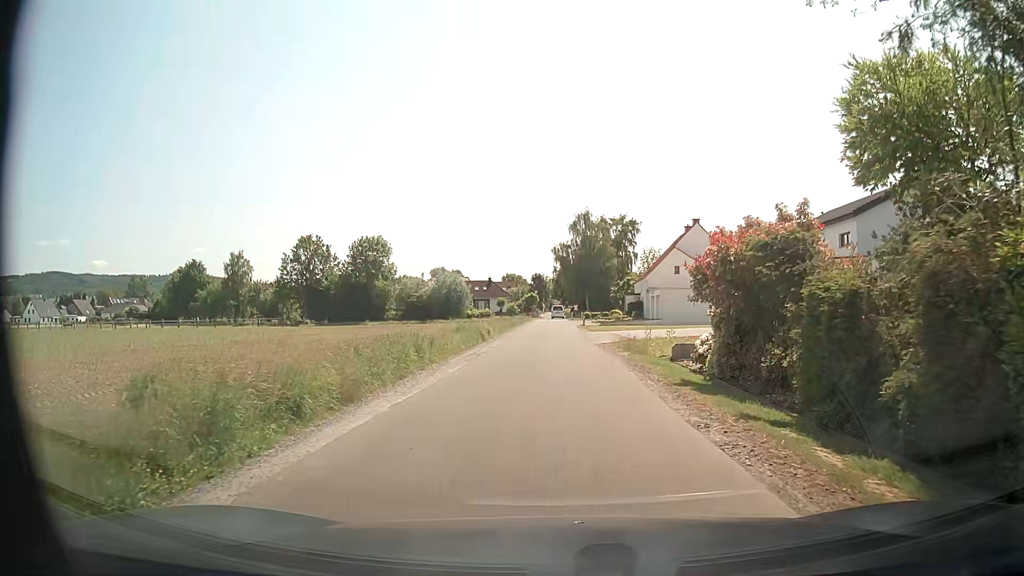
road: unclassified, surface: asphalt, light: Day
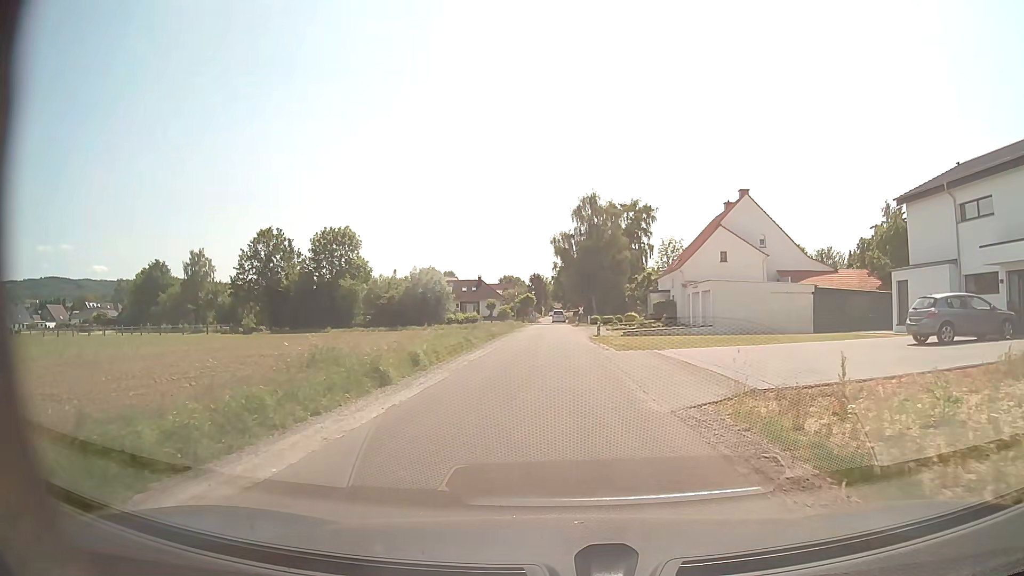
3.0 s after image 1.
(-0.1, +18.9) m; 0°
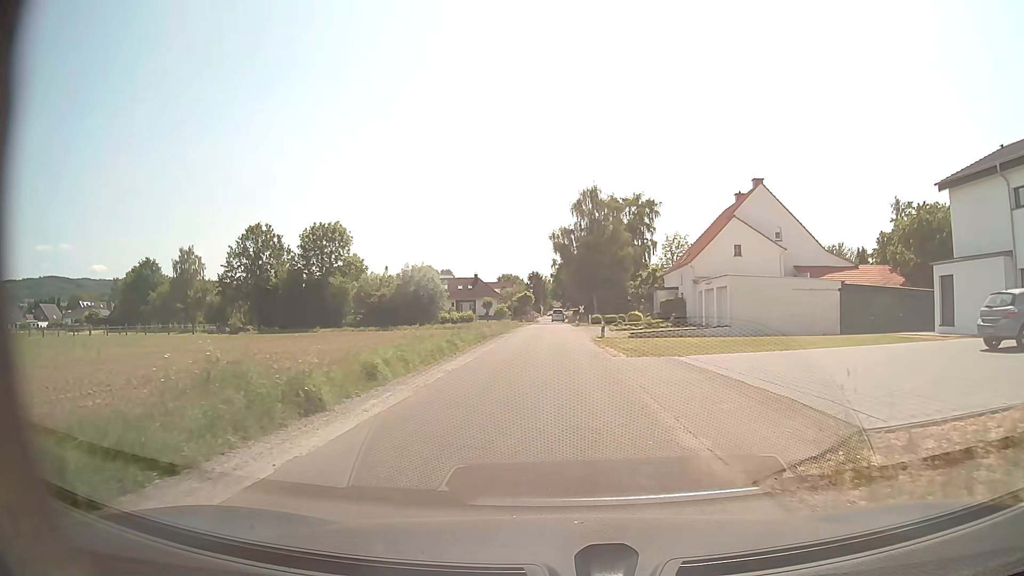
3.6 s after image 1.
(0.0, +4.1) m; -1°
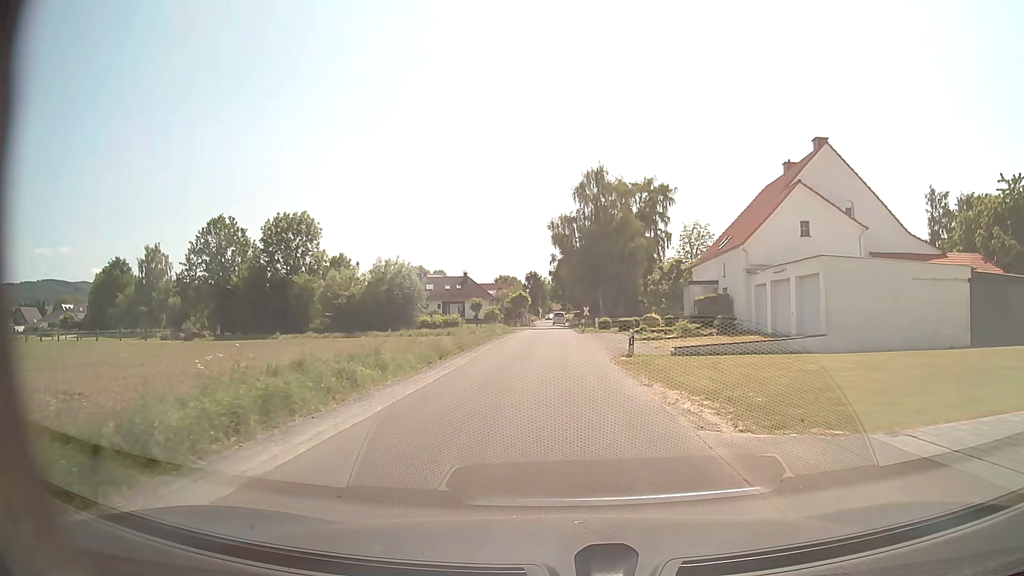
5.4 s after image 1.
(0.0, +12.7) m; 0°
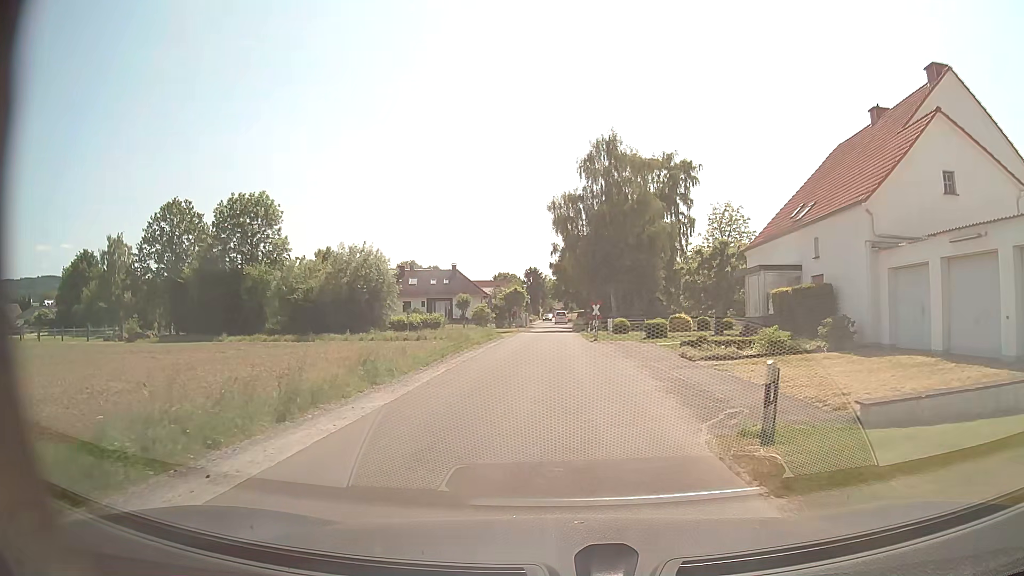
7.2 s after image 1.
(0.0, +13.0) m; 0°
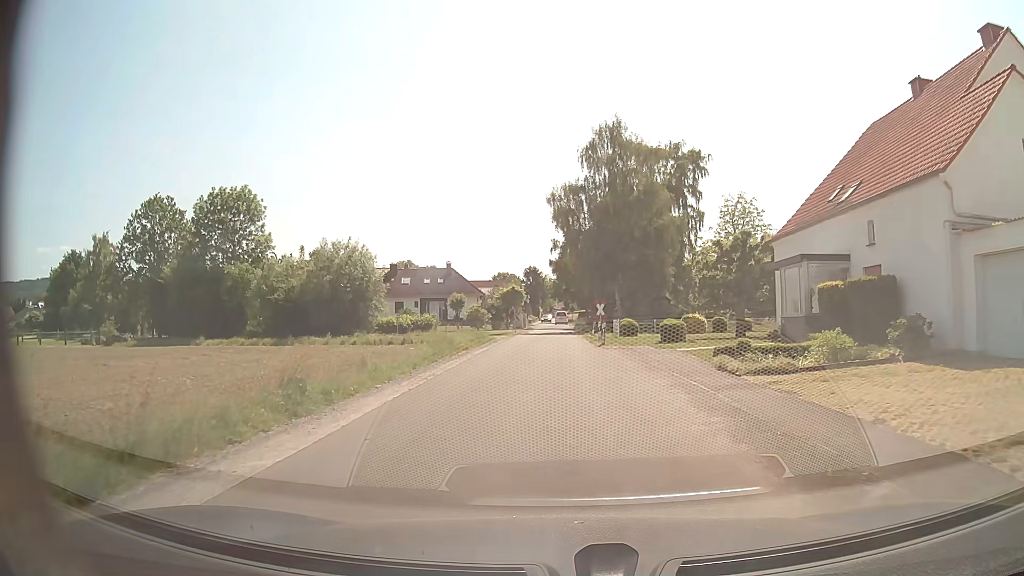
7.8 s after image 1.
(0.0, +4.4) m; 0°
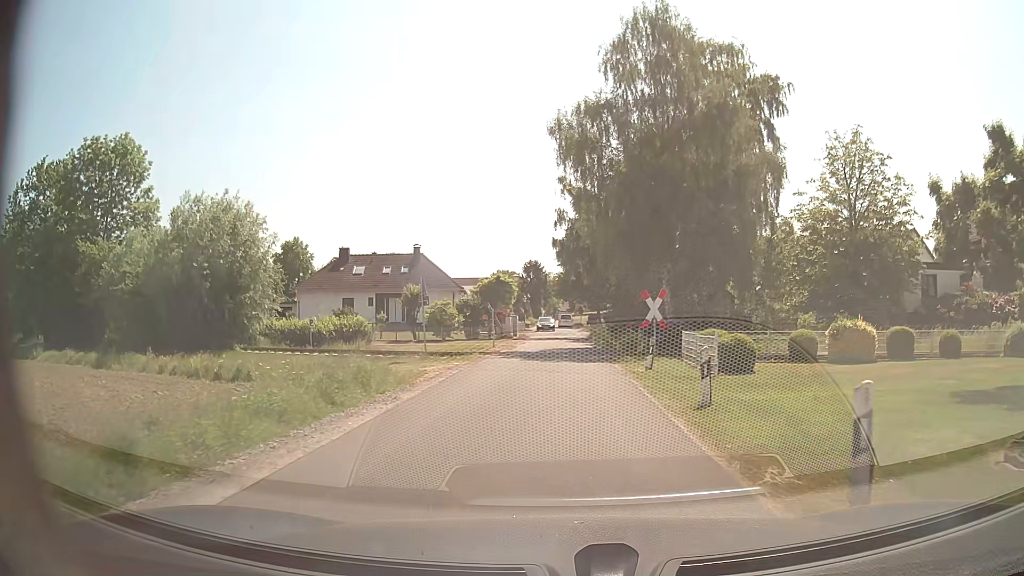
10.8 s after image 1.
(-0.1, +22.1) m; -1°
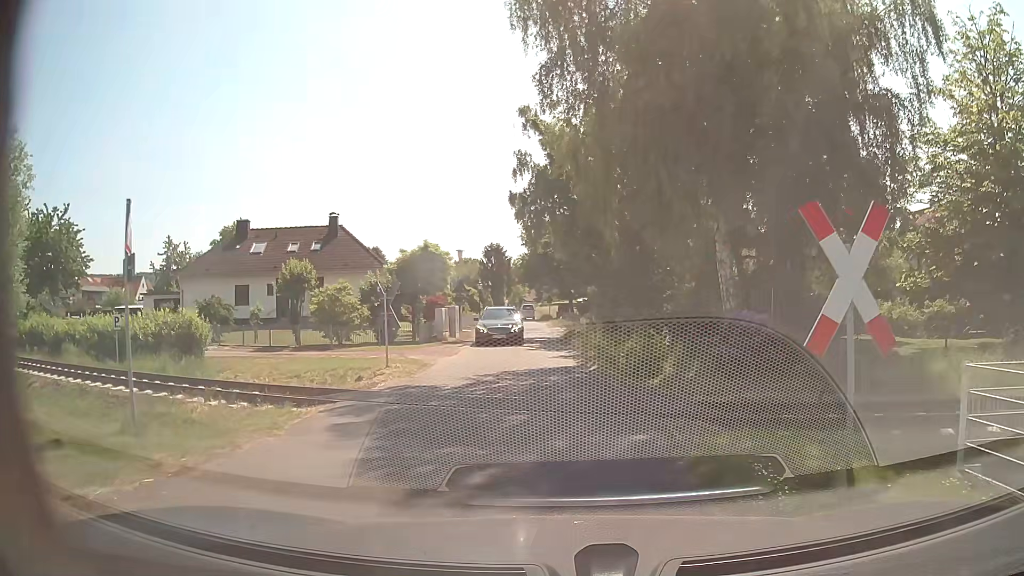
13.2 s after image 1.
(+0.3, +15.4) m; +3°
(0, +10) (-1, +20) (-2, +30) (-2, +40) (-2, +50) (-3, +60) (-3, +70) (-3, +80) (-4, +90) (-4, +100) m
